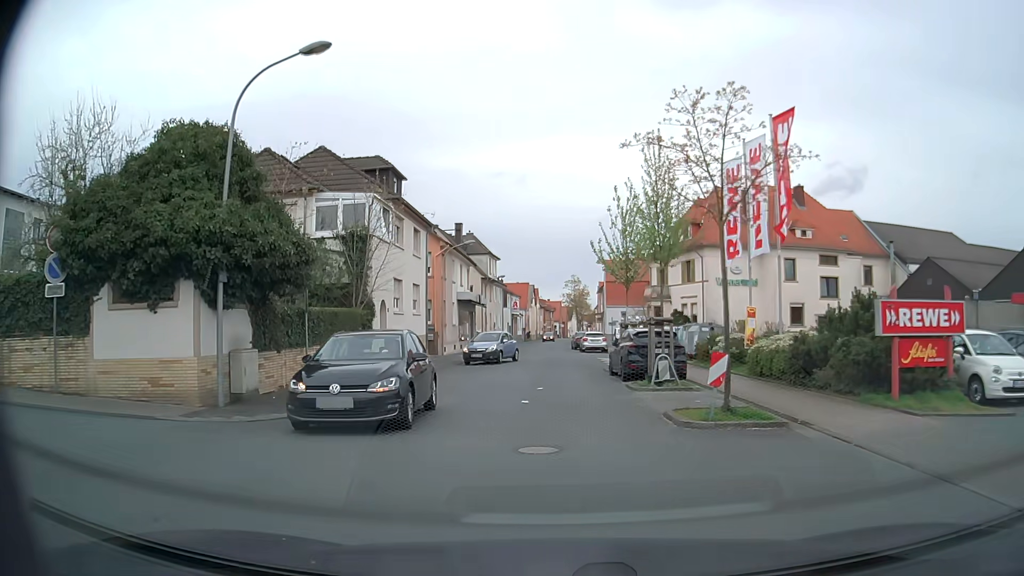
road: residential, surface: asphalt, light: Day
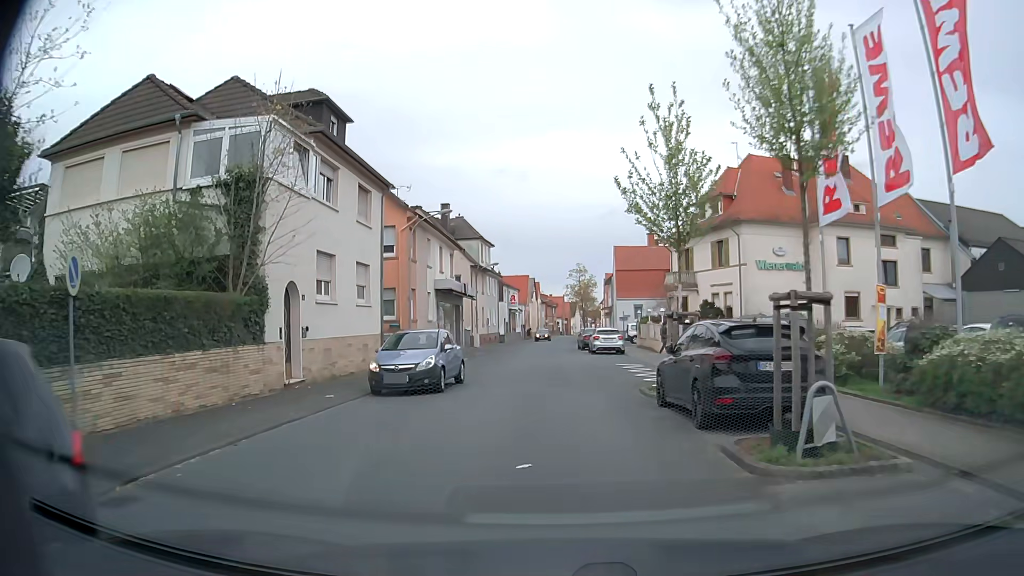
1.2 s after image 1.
(+0.1, +9.6) m; 0°
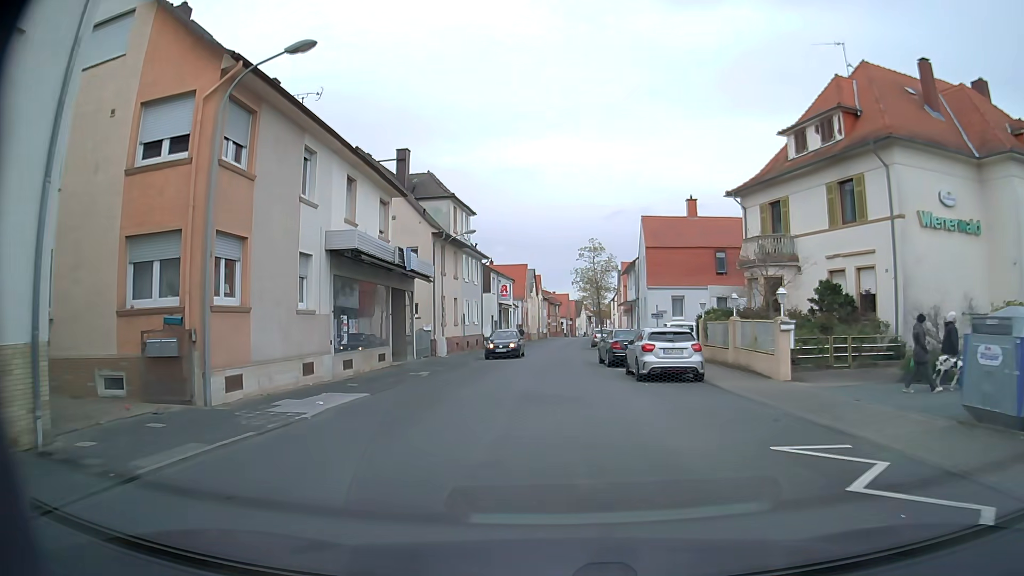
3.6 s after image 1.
(0.0, +18.7) m; +1°
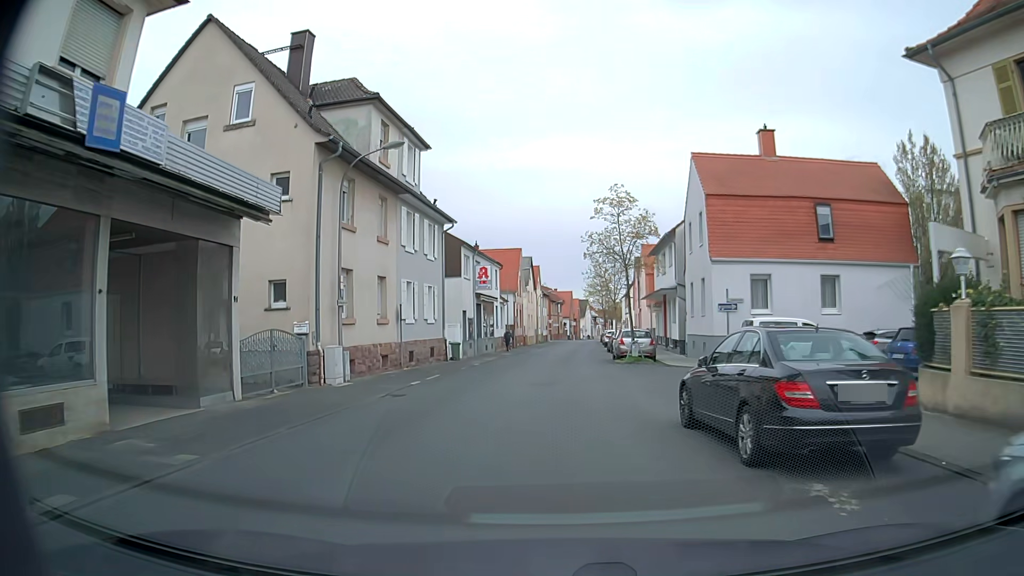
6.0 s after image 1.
(-0.2, +18.2) m; -1°
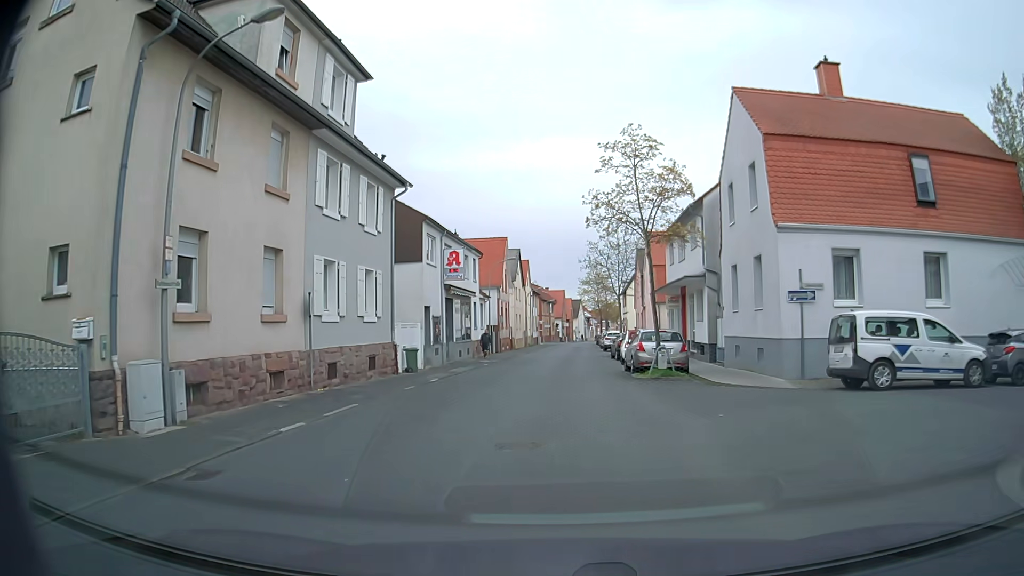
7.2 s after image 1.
(0.0, +9.0) m; +1°
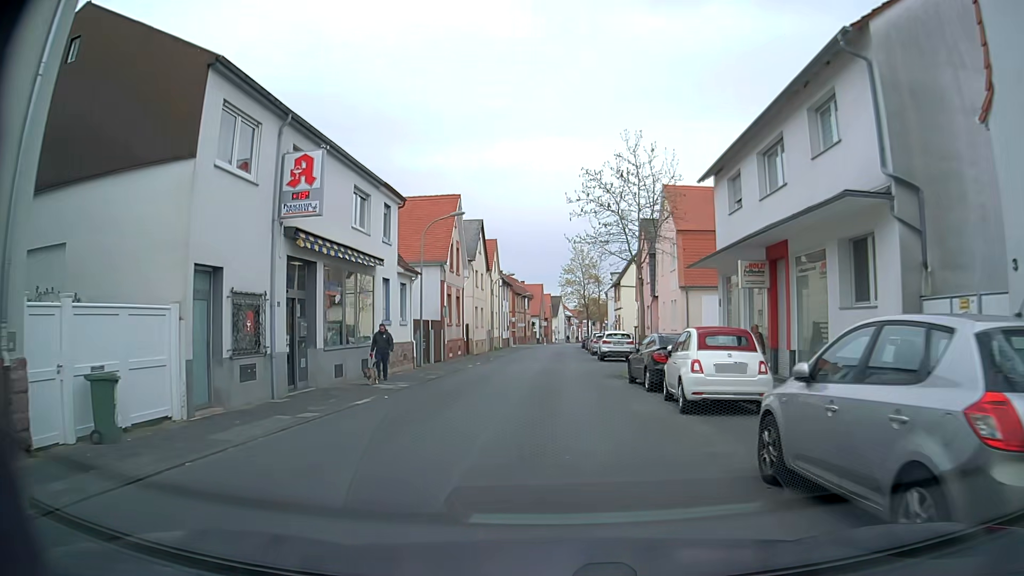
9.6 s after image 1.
(+0.3, +17.9) m; +2°
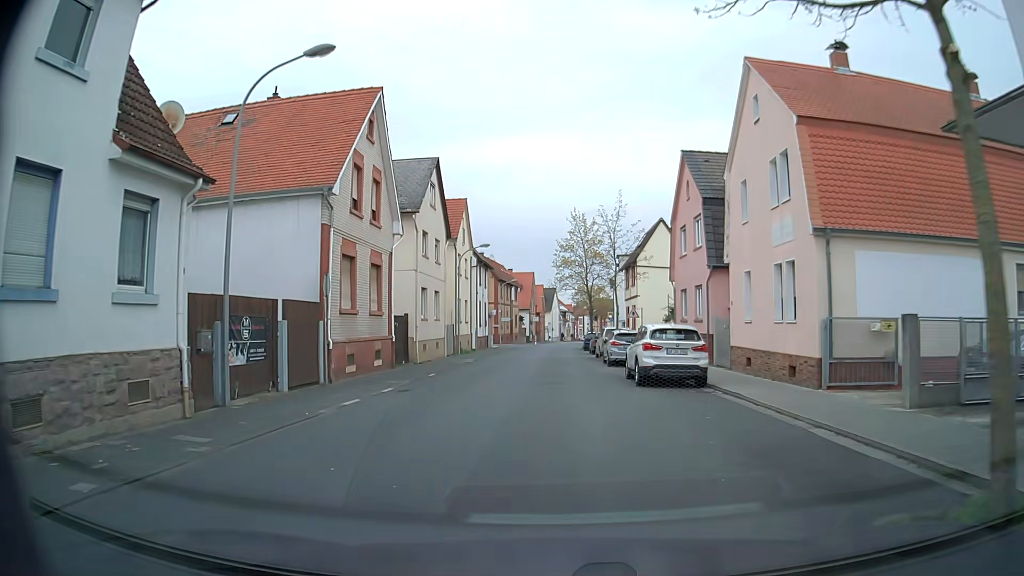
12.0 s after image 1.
(+0.1, +18.0) m; 0°
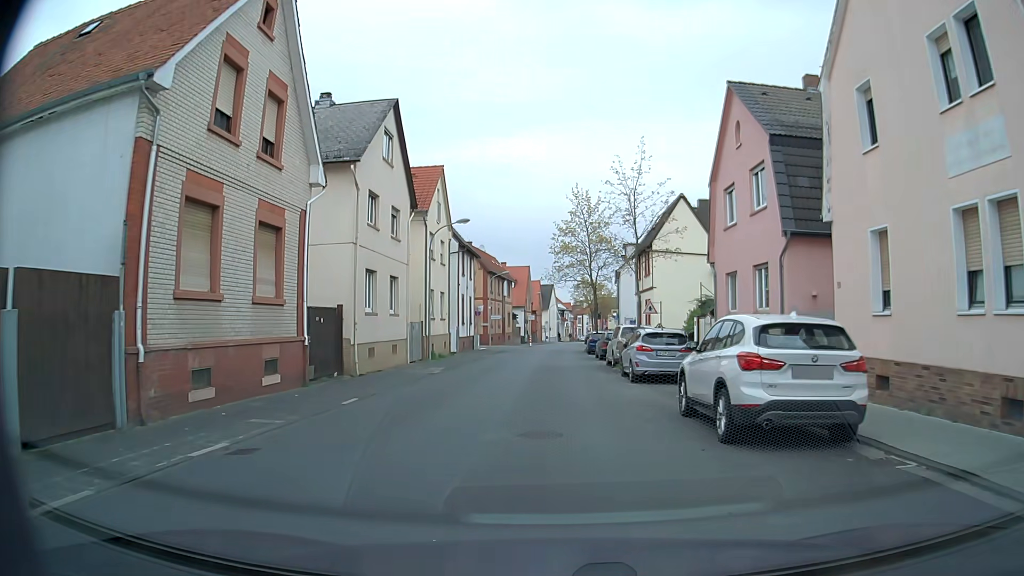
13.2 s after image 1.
(0.0, +9.1) m; +1°
